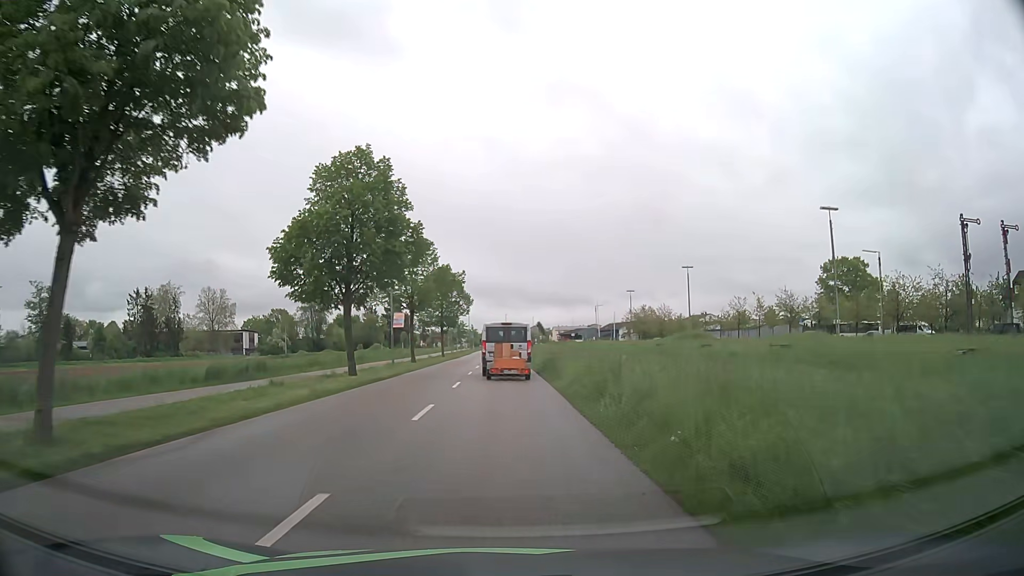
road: residential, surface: asphalt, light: Day
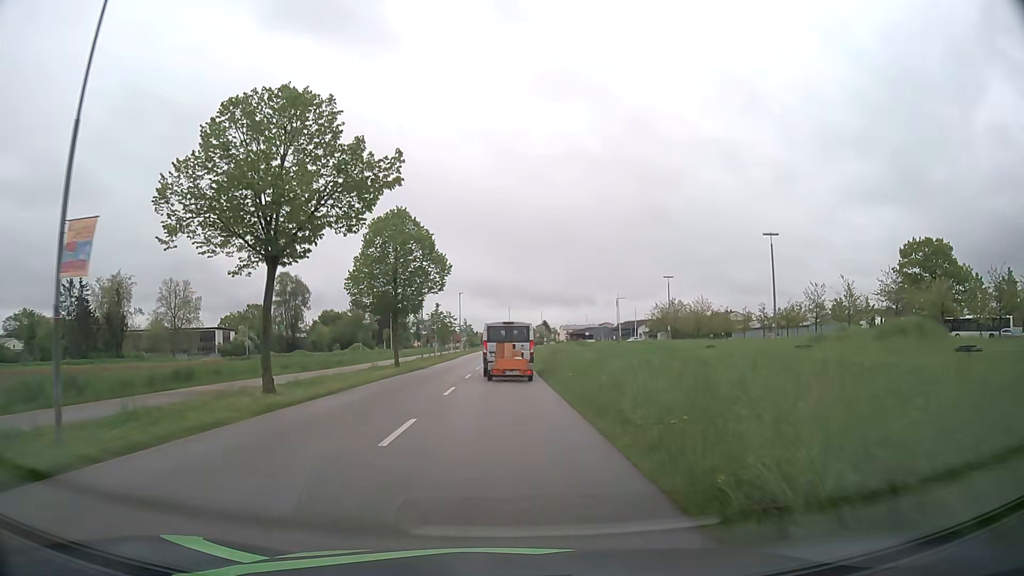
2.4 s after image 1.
(-0.1, +30.0) m; 0°
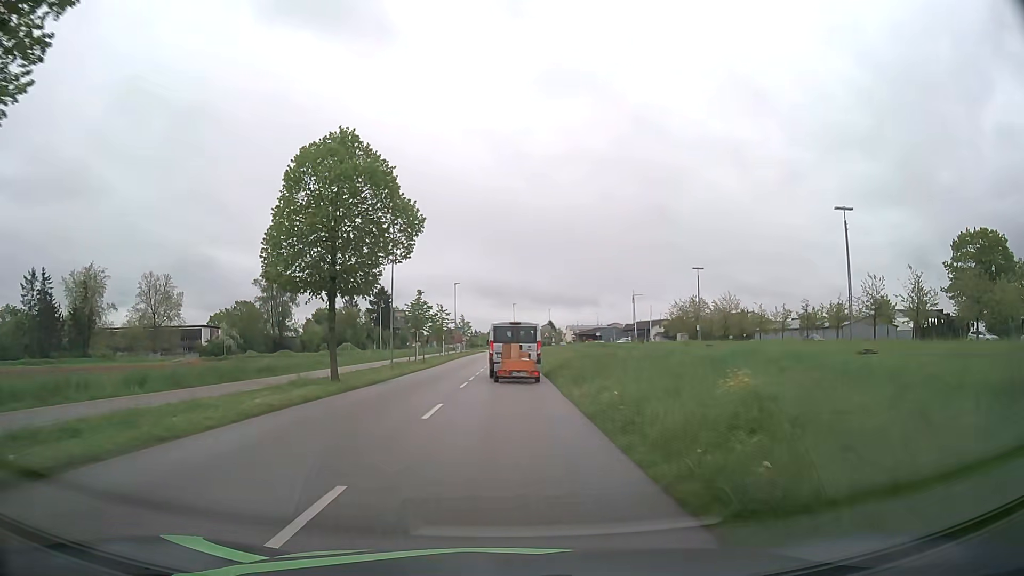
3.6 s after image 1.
(0.0, +14.7) m; -1°
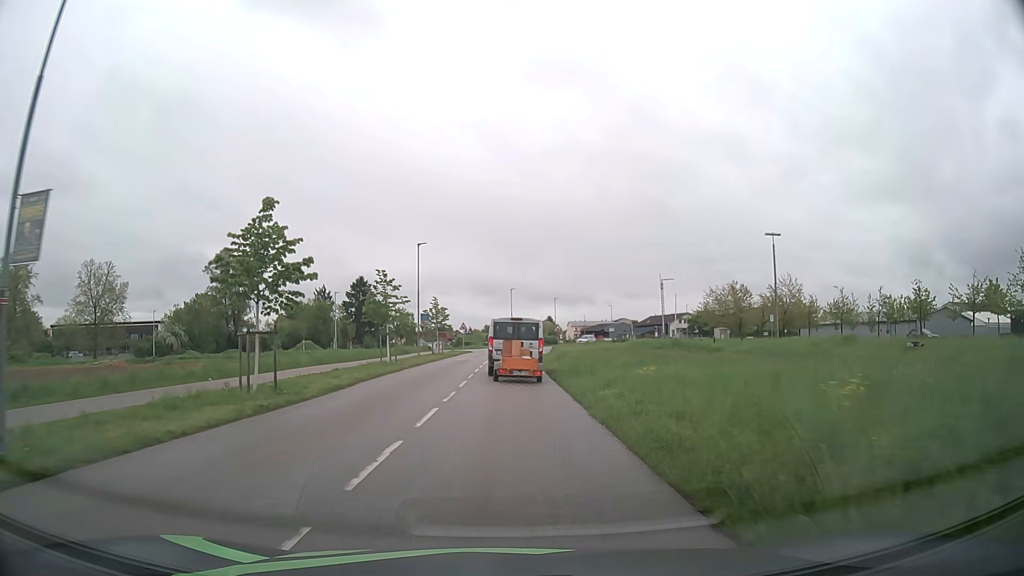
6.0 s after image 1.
(+0.2, +28.5) m; +1°
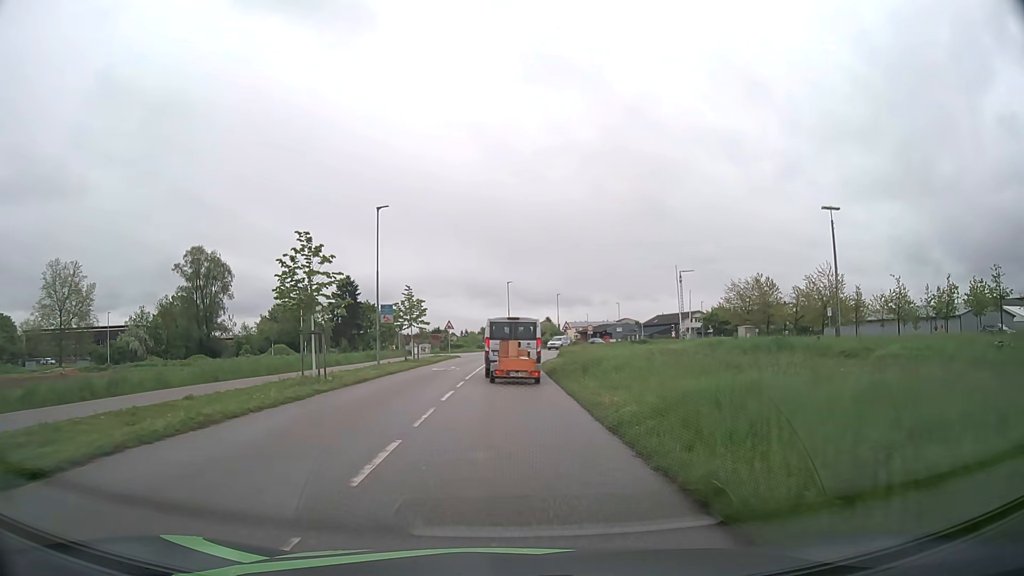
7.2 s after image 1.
(0.0, +13.6) m; 0°
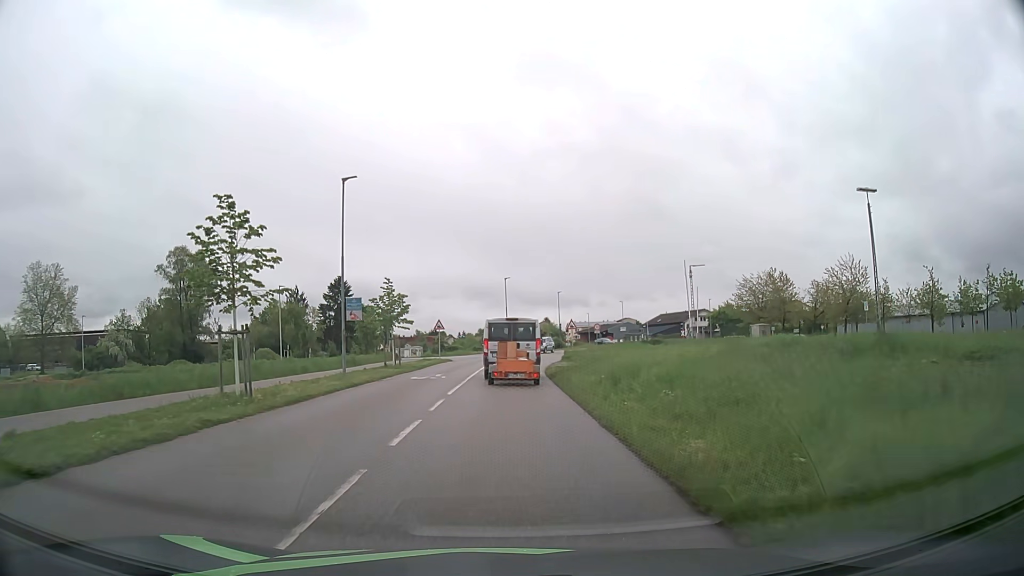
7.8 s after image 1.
(0.0, +6.5) m; 0°
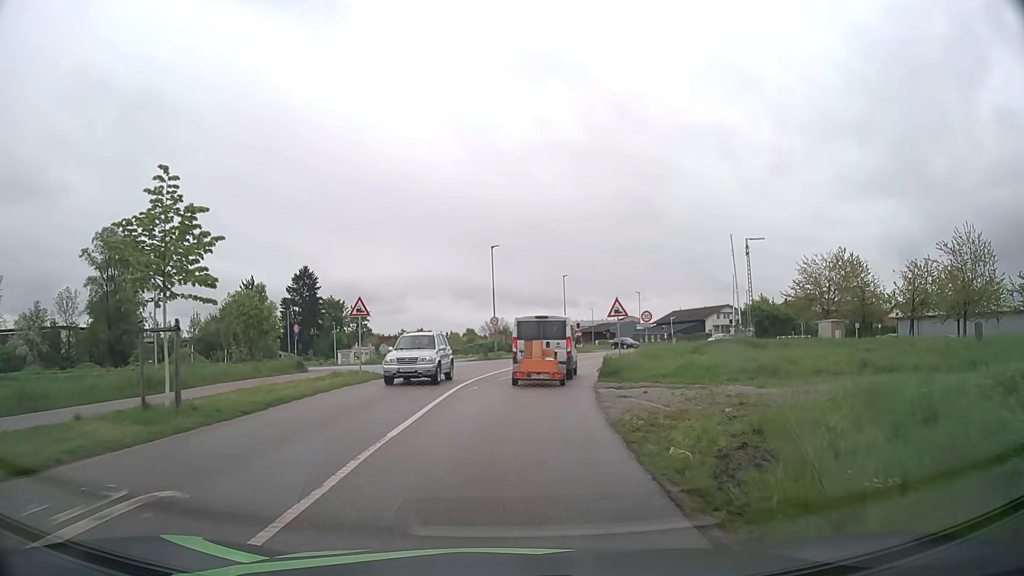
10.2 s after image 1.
(+0.1, +24.2) m; +1°
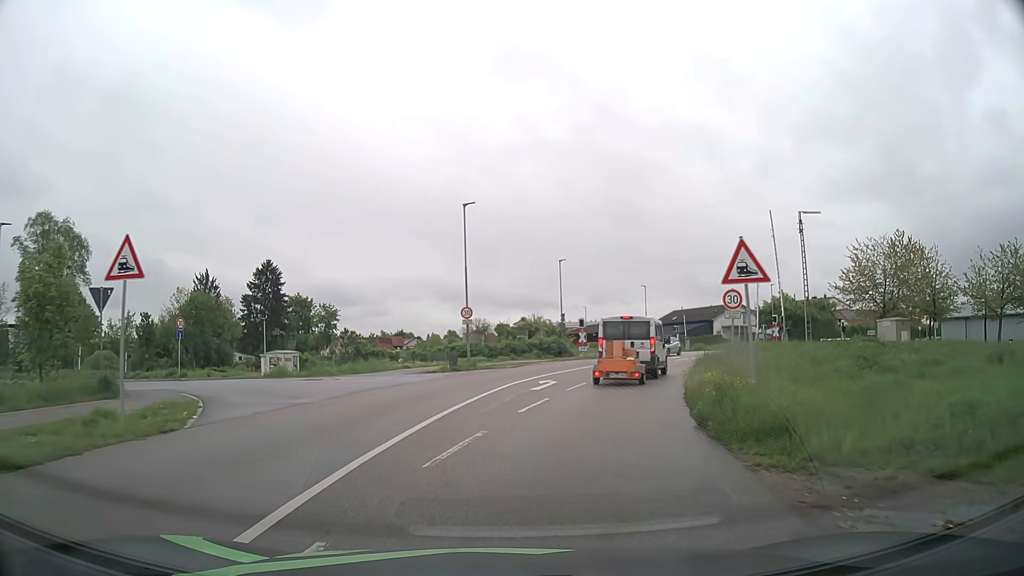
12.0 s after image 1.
(+0.2, +15.6) m; +1°
(0, +10) (+1, +20) (+3, +30) (+7, +39) (+12, +48) (+17, +56) (+18, +66) (+15, +75) (+11, +84) (+10, +94) m
